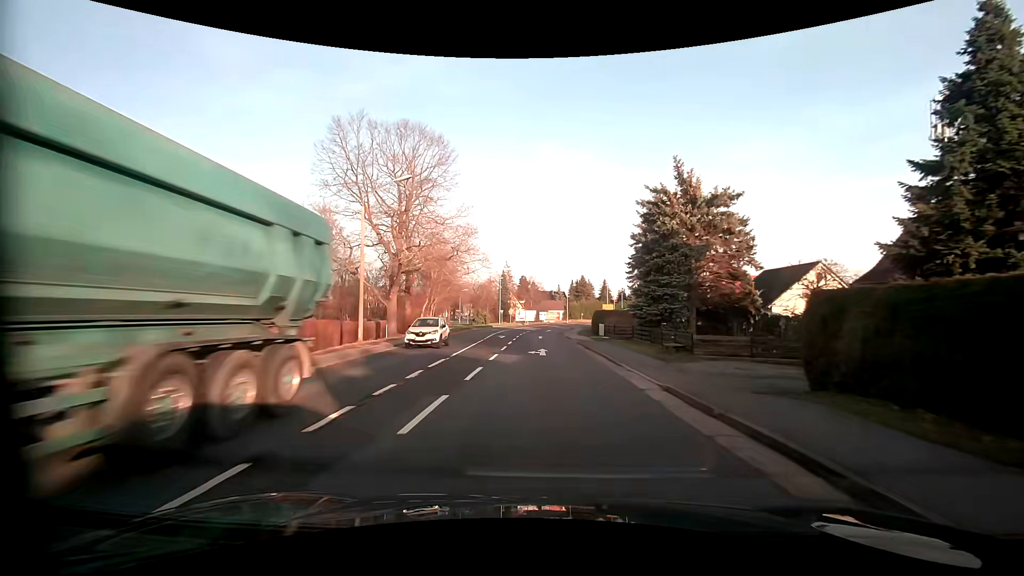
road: primary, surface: asphalt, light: Day
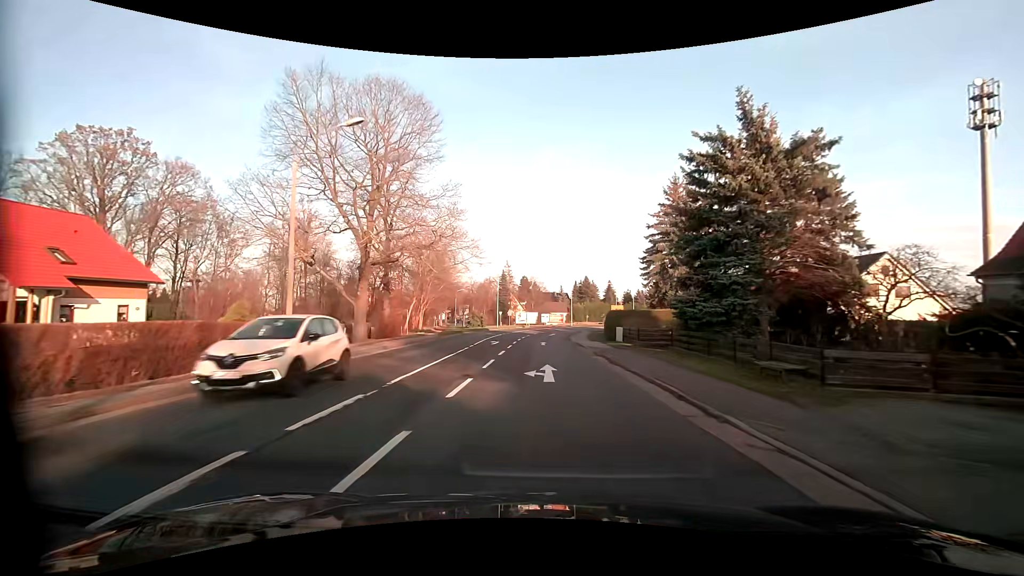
(0.0, +8.7) m; 0°
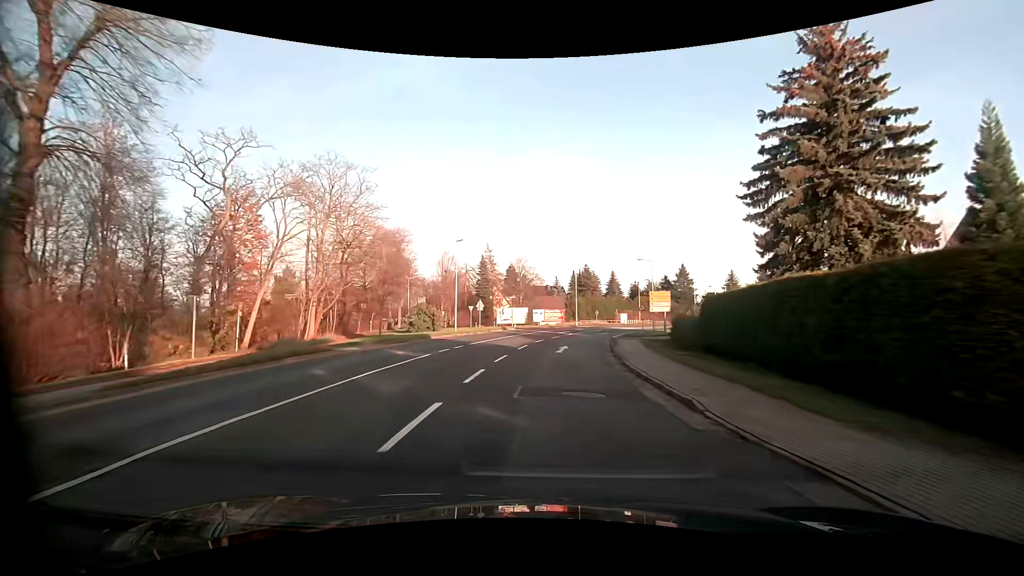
(-0.1, +34.1) m; +1°
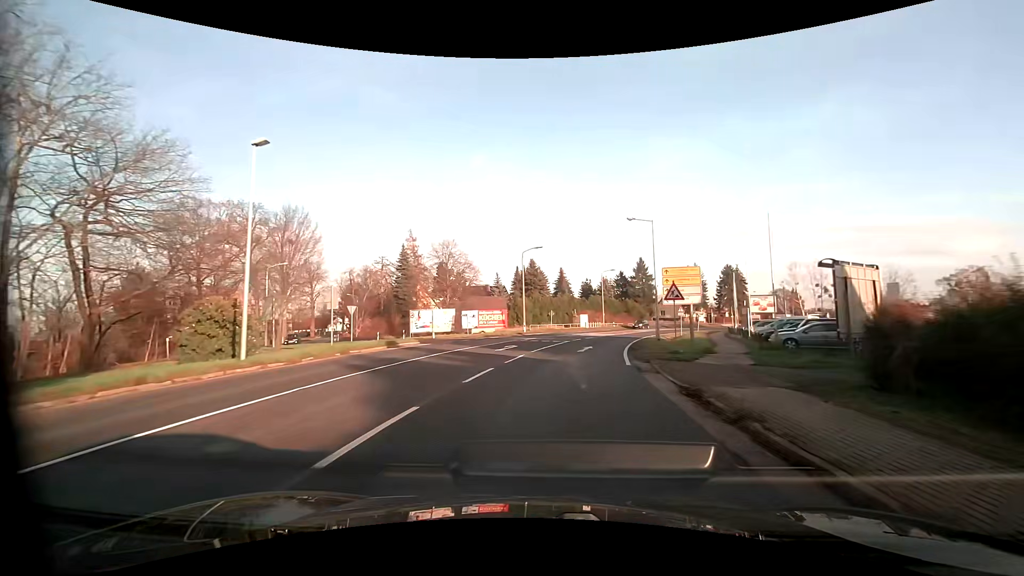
(+1.3, +24.8) m; +7°
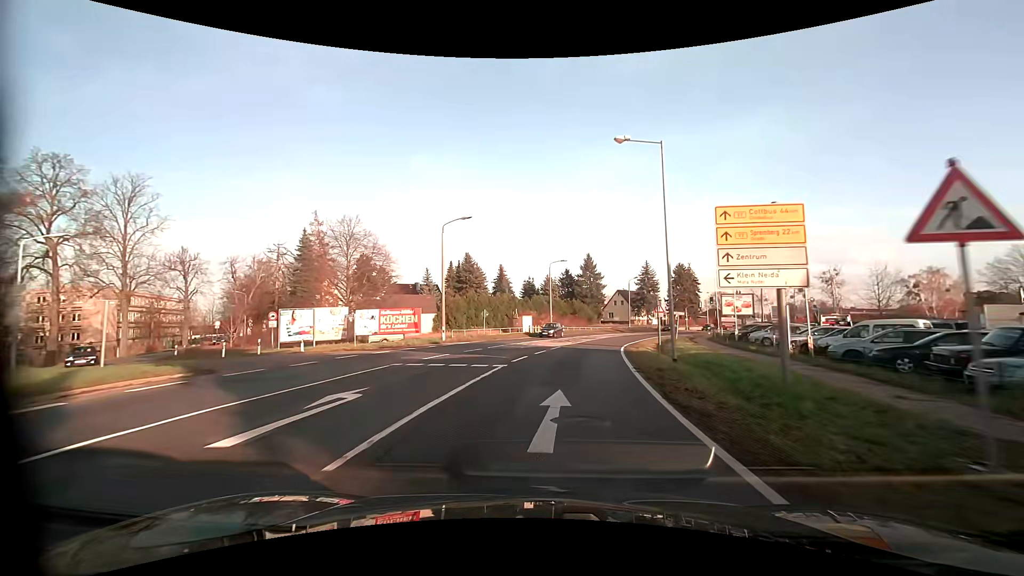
(+0.9, +16.3) m; +6°
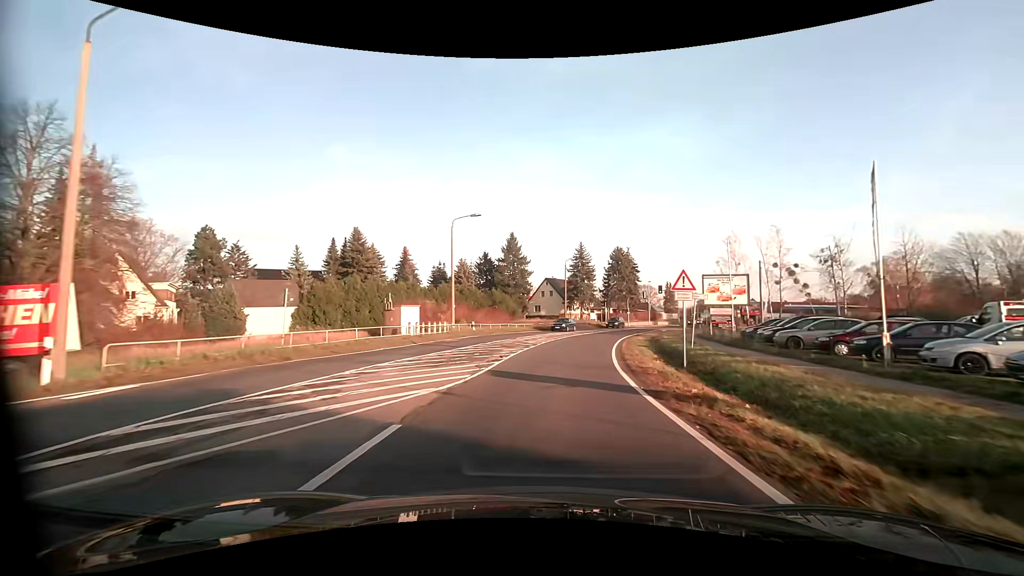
(+2.0, +24.2) m; +9°
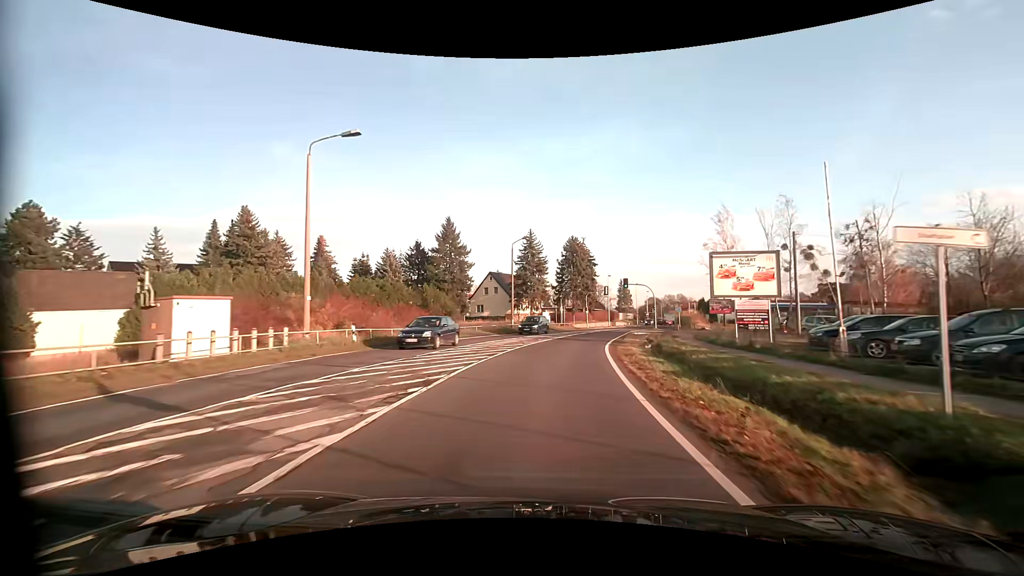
(+0.9, +16.4) m; +6°
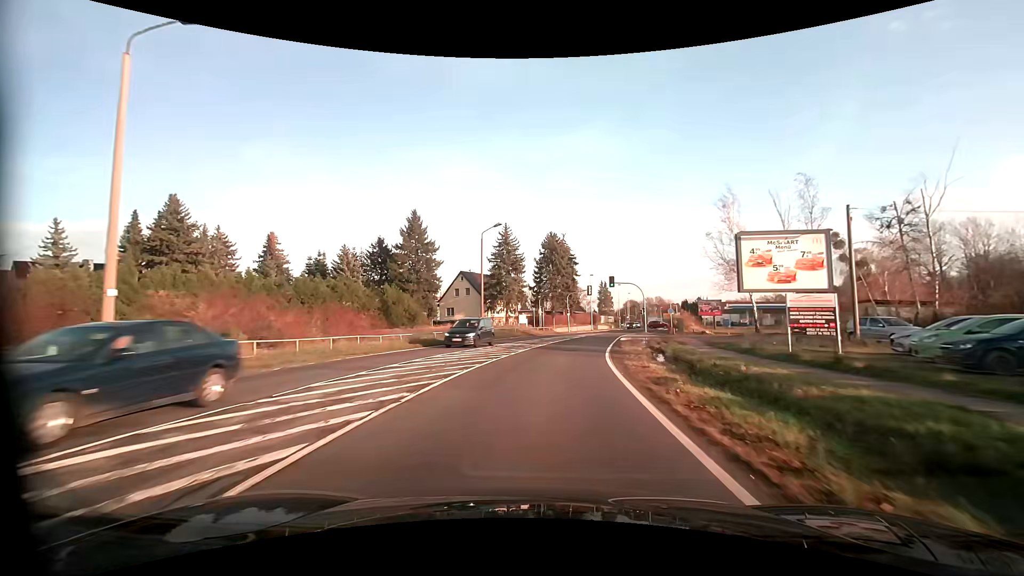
(+0.2, +8.3) m; +2°
(0, +10) (+1, +20) (+2, +30) (+4, +40) (+6, +49) (+9, +59) (+12, +69) (+14, +78) (+17, +88) (+20, +98) m
